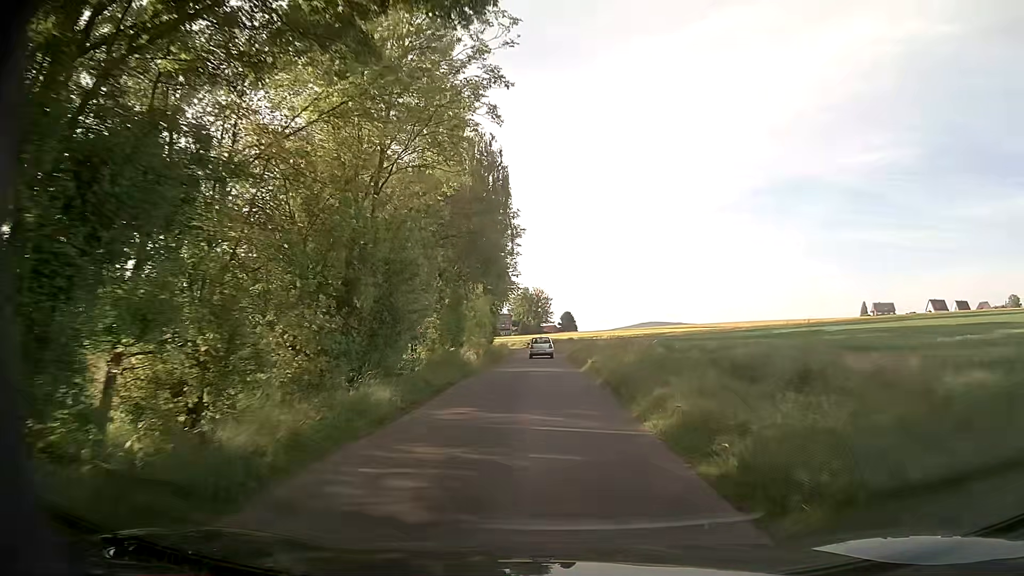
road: unclassified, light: Day
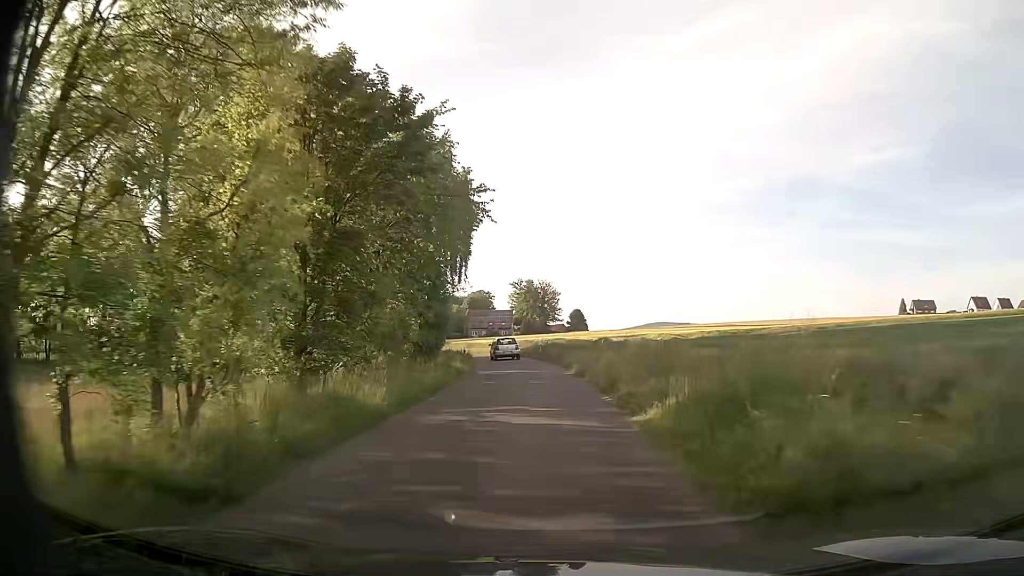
(-0.1, +41.7) m; -1°
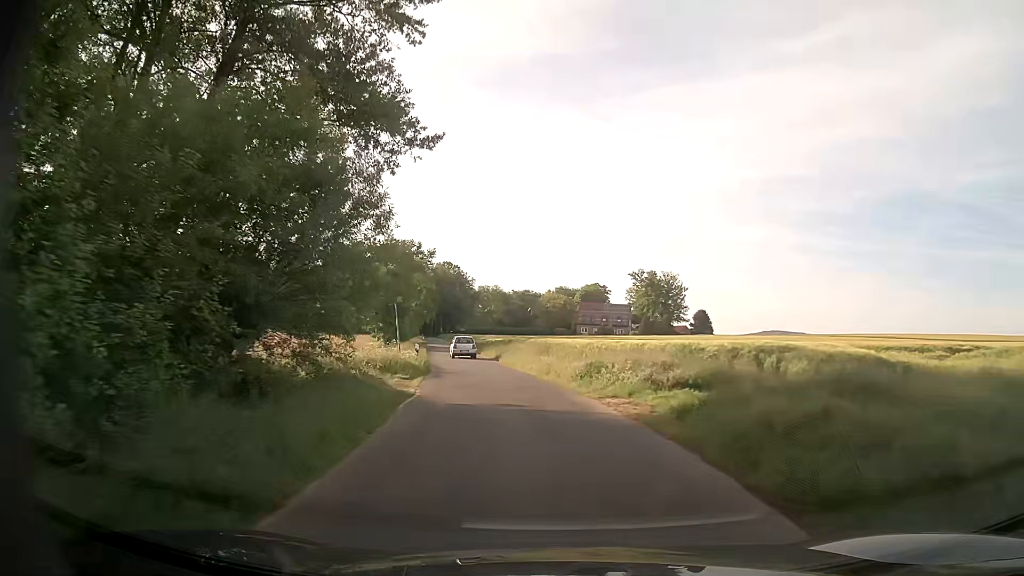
(-2.0, +40.7) m; -9°
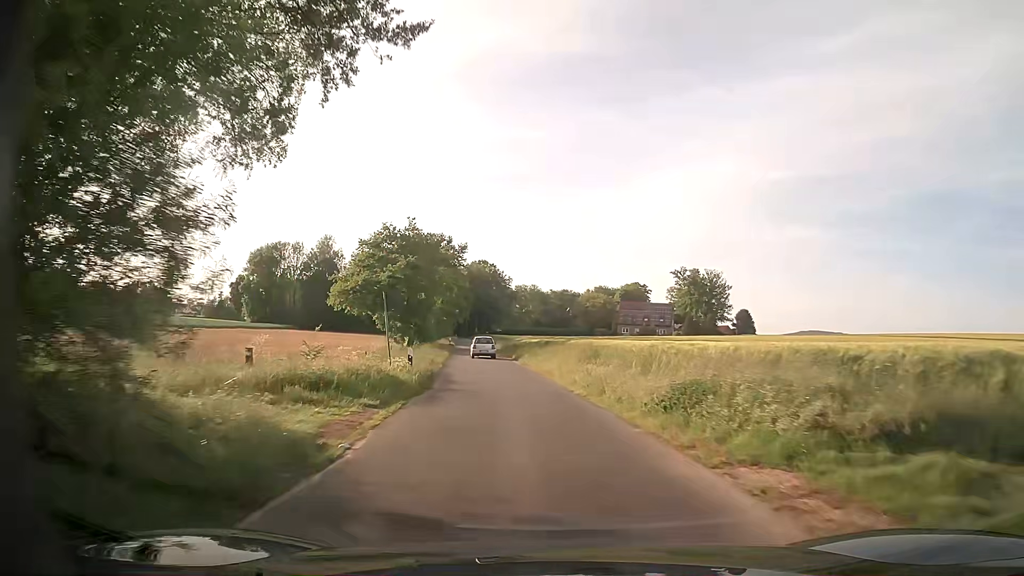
(-0.2, +8.2) m; -3°
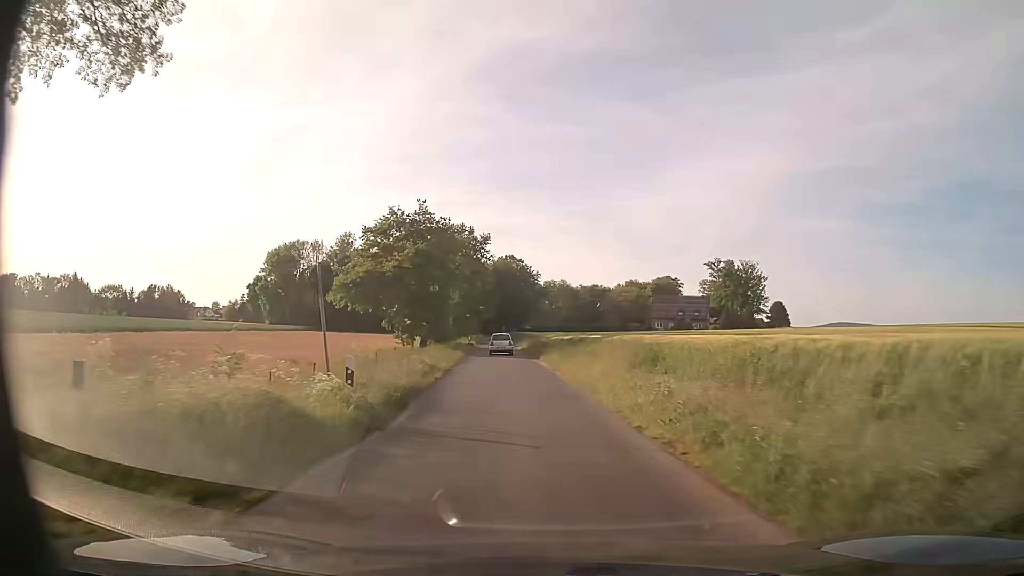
(-0.2, +8.3) m; -2°
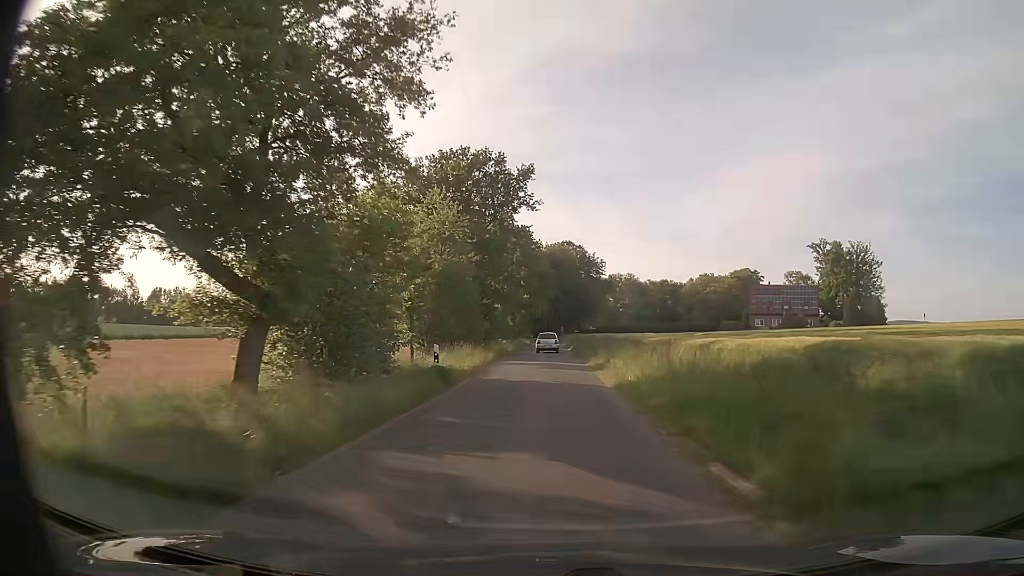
(-2.6, +43.0) m; -5°
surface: asphalt
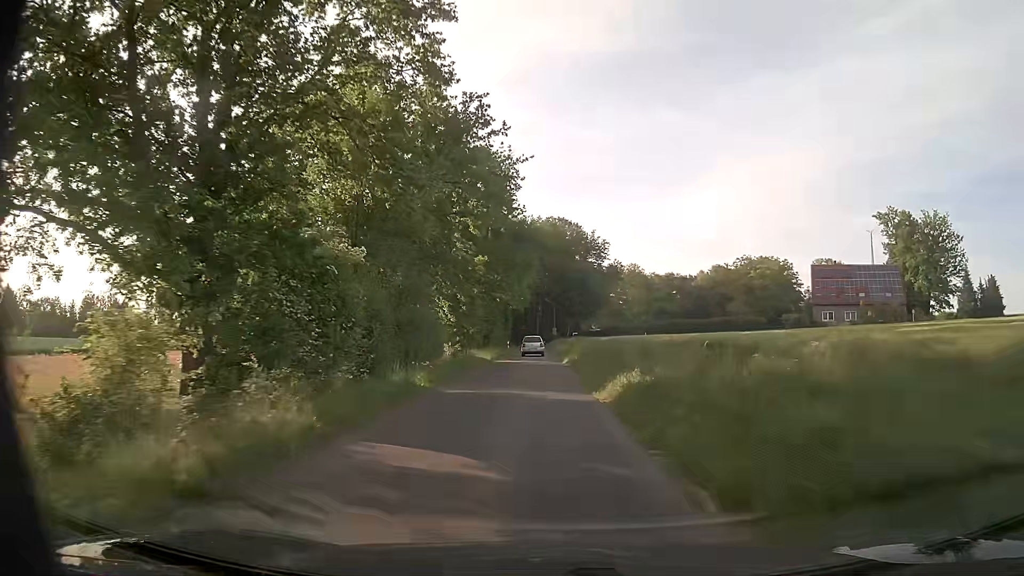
(+0.6, +43.7) m; +1°
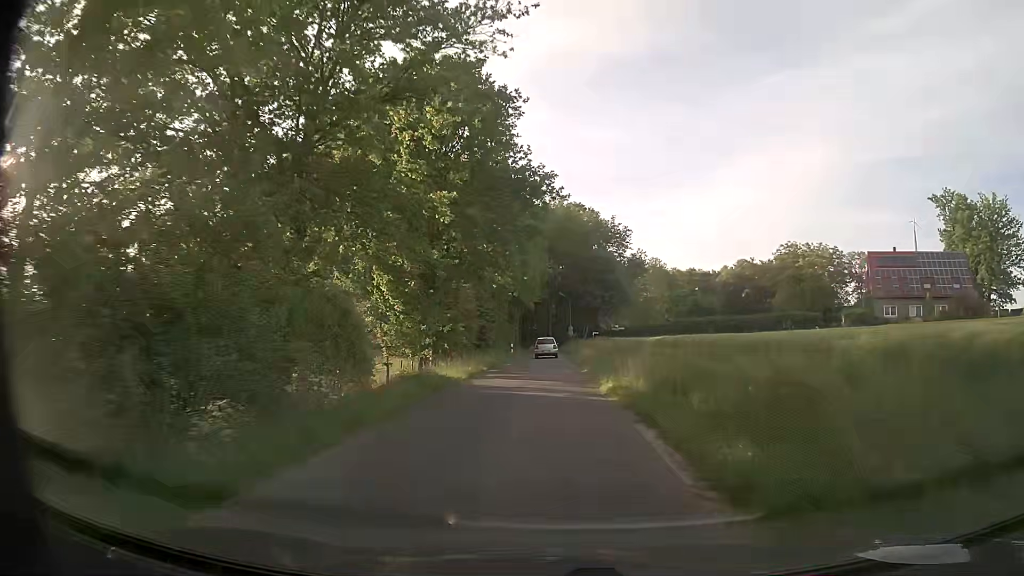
(-0.2, +17.5) m; -1°
(0, +10) (0, +20) (0, +30) (0, +40) (0, +50) (0, +60) (0, +70) (0, +80) (+1, +90) (-2, +99) m
